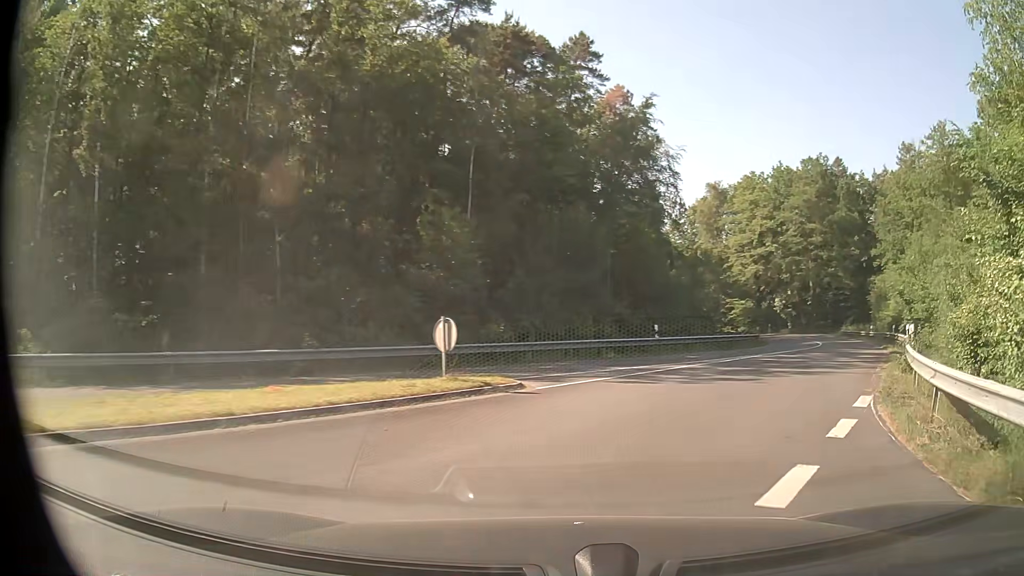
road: secondary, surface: asphalt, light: Day
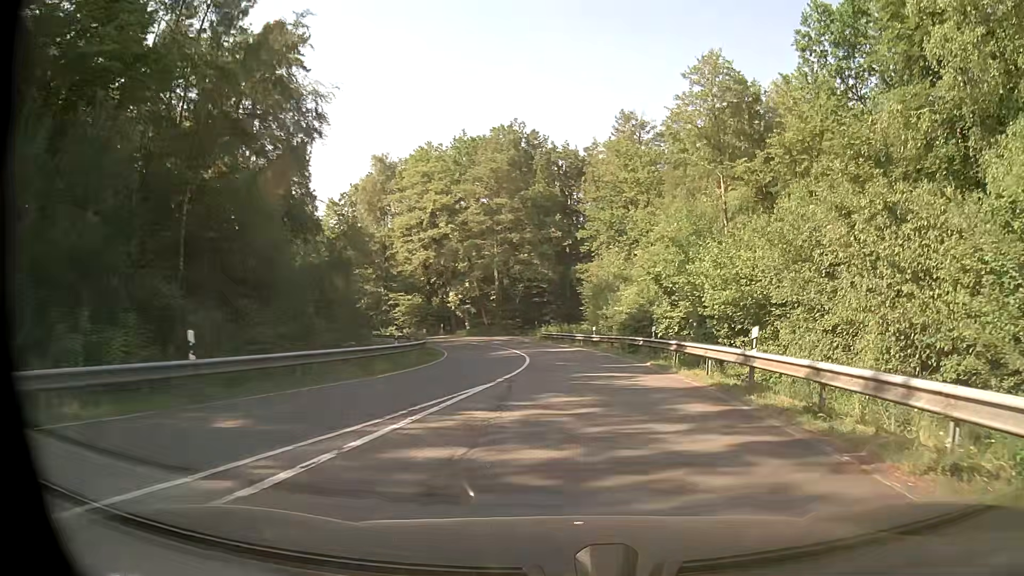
(+4.5, +16.0) m; +29°
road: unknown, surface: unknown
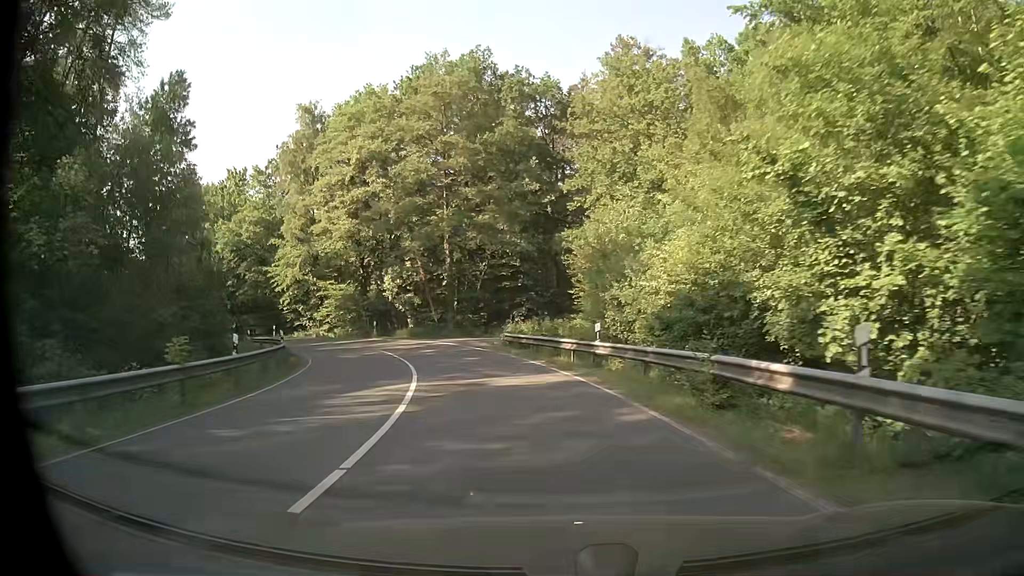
(+0.8, +20.2) m; +1°
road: secondary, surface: asphalt
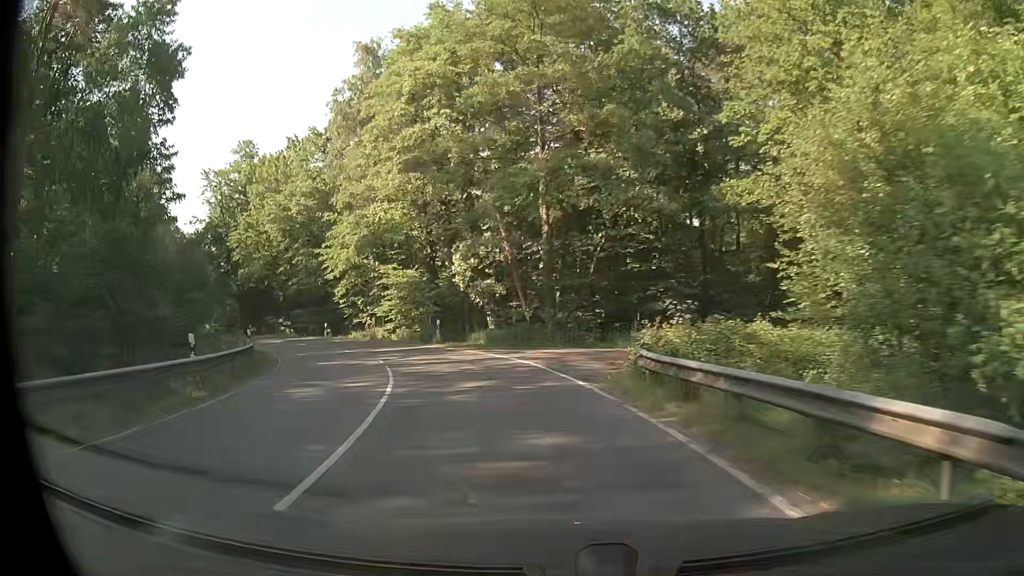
(-1.2, +15.4) m; -10°
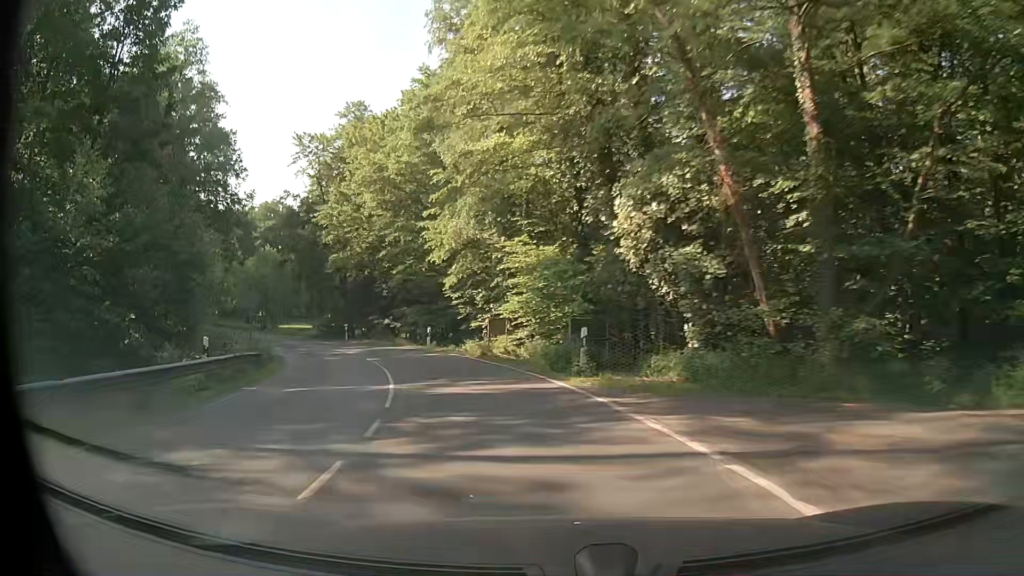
(-1.9, +16.3) m; -14°
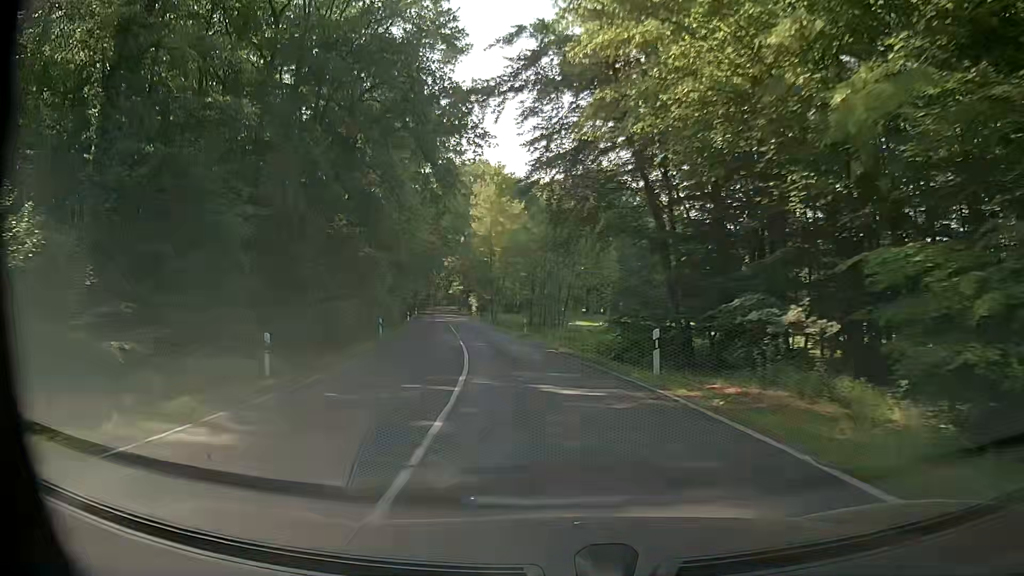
(-9.1, +33.7) m; -30°
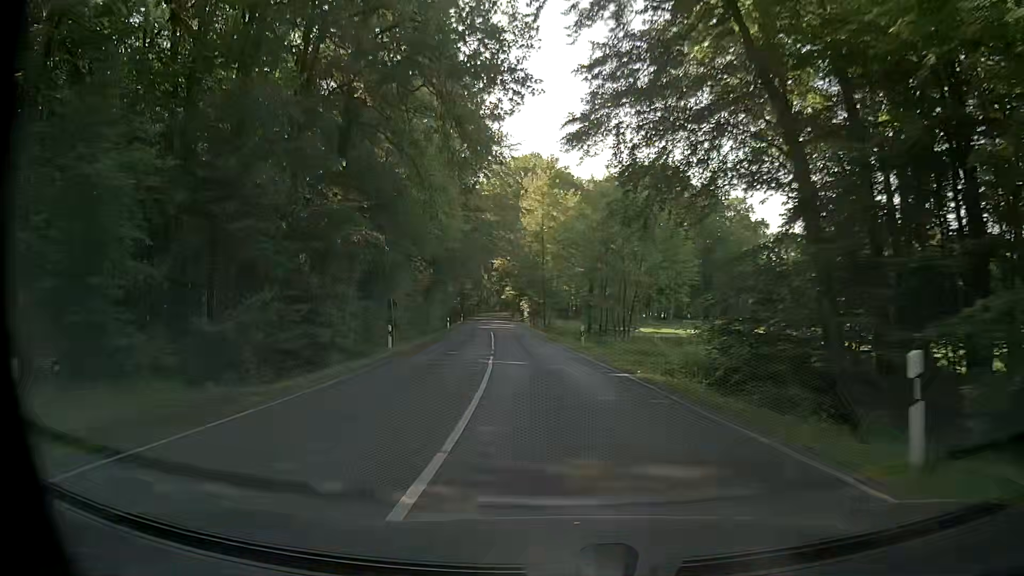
(-0.3, +9.5) m; -4°
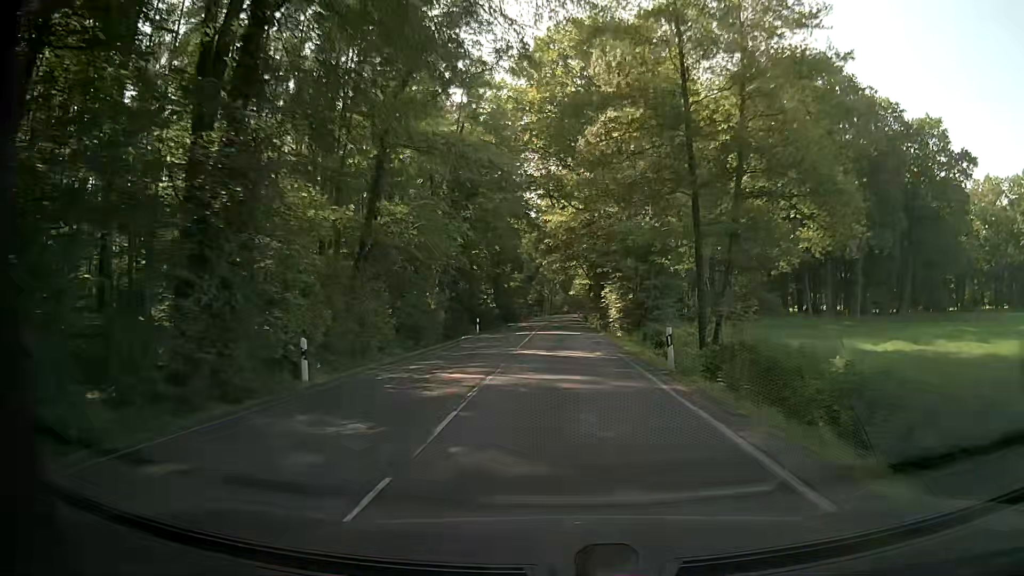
(-4.2, +53.2) m; -6°
(0, +10) (0, +20) (0, +30) (0, +40) (0, +50) (0, +60) (0, +70) (-1, +80) (-1, +90) (-1, +100) m
